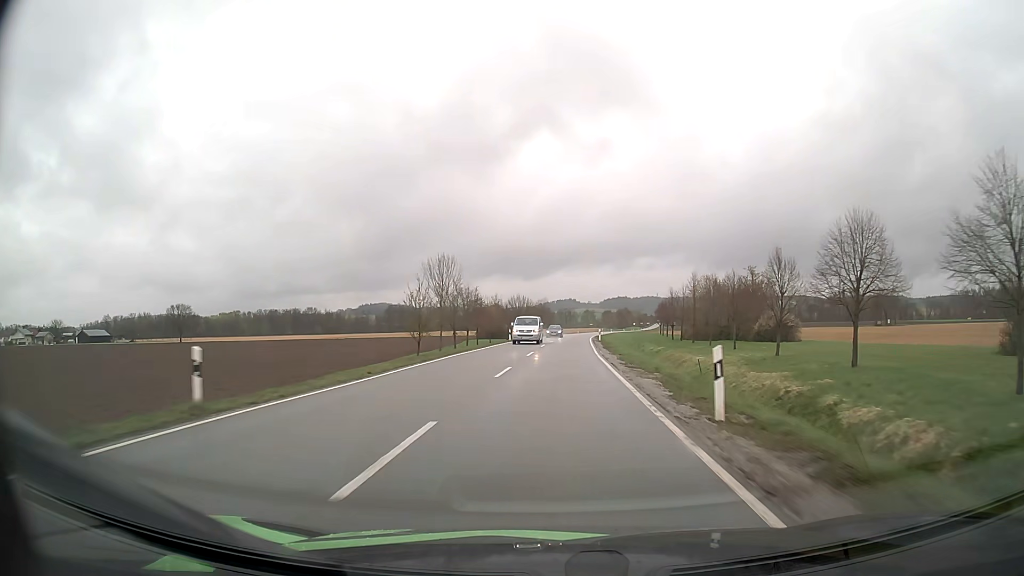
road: tertiary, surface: asphalt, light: Day
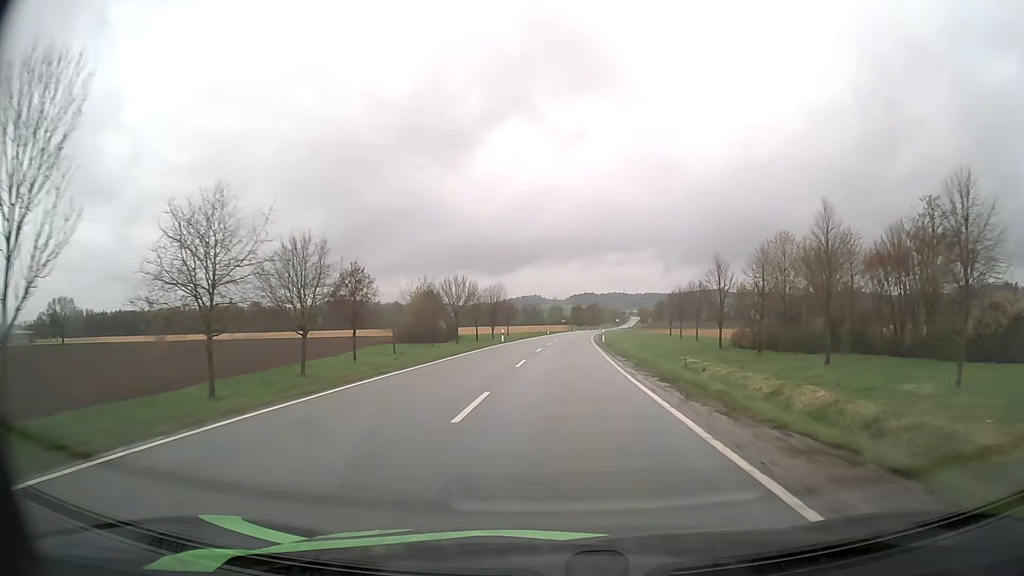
(+1.8, +56.9) m; +3°
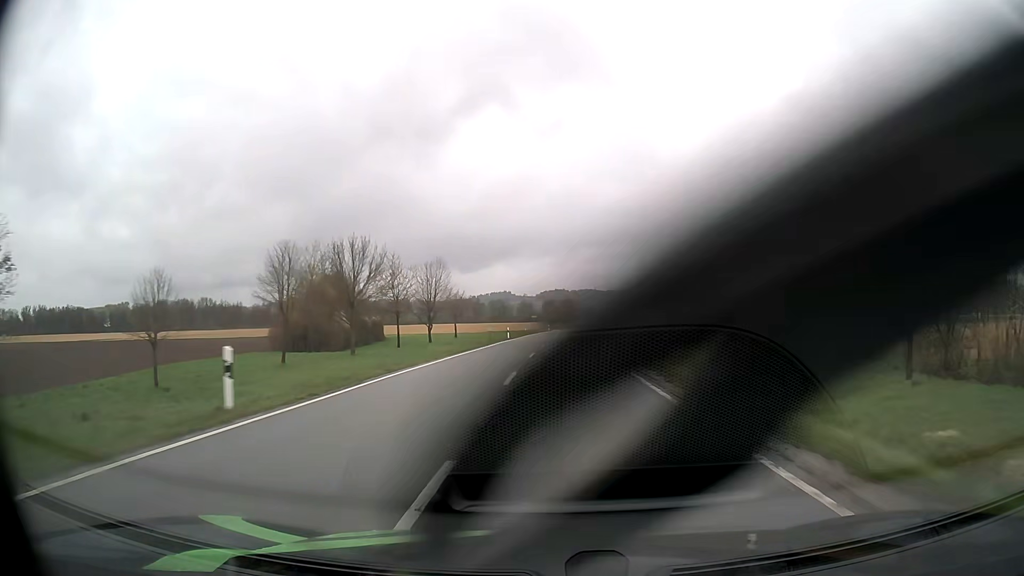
(+0.9, +43.2) m; +2°
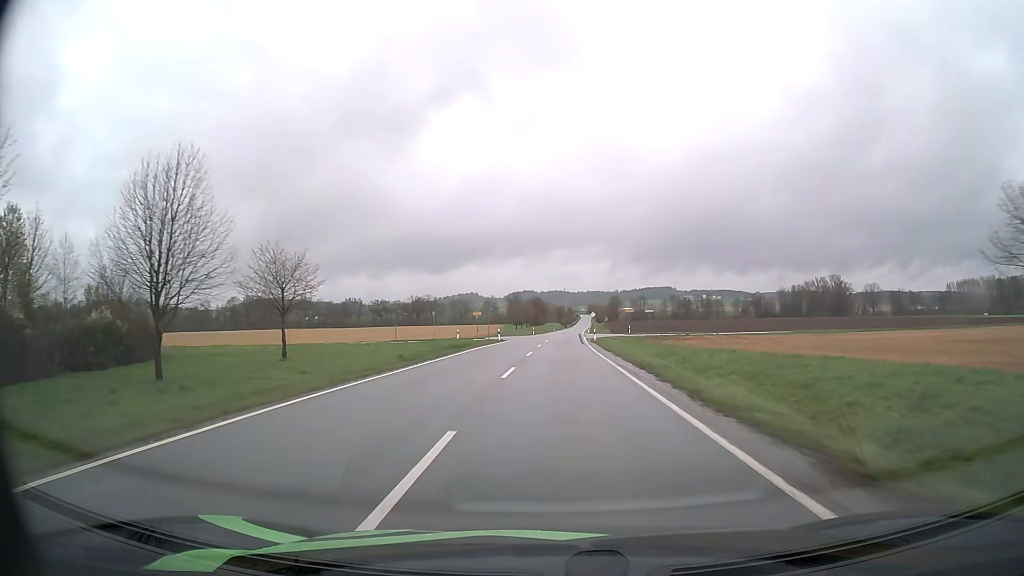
(+1.7, +59.5) m; +3°
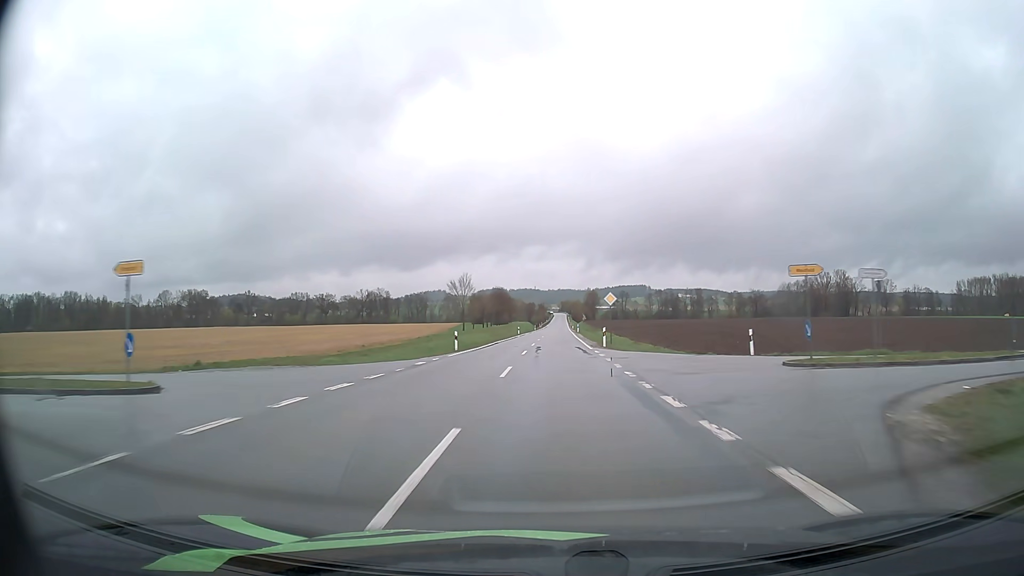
(+1.1, +60.7) m; +2°
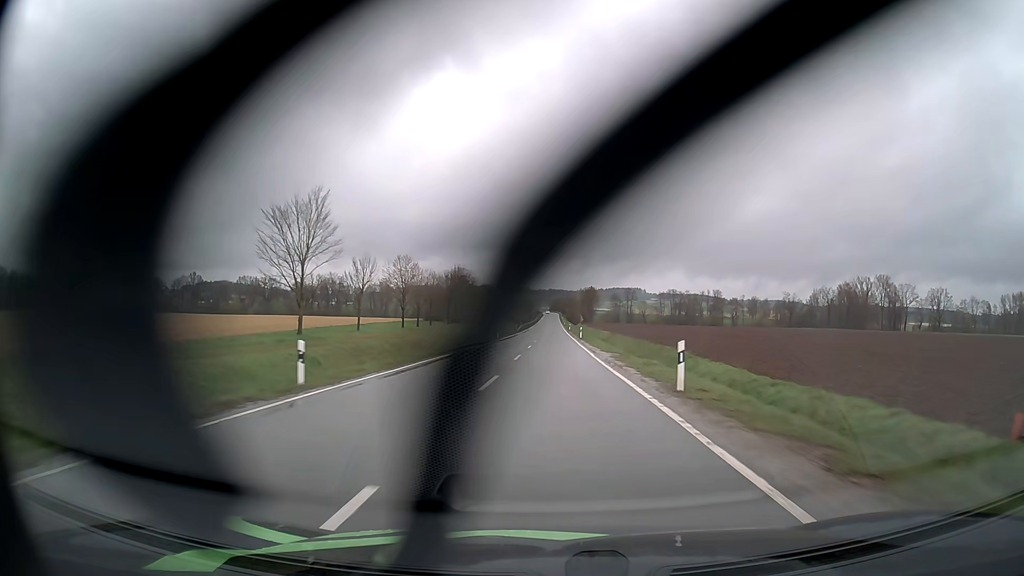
(+1.1, +76.2) m; +1°
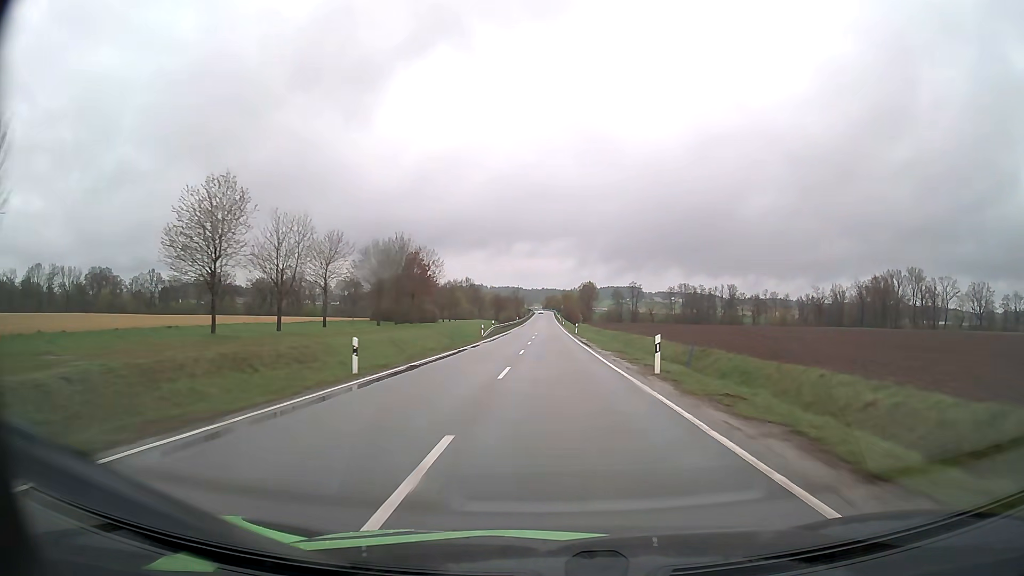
(+0.2, +46.4) m; +1°
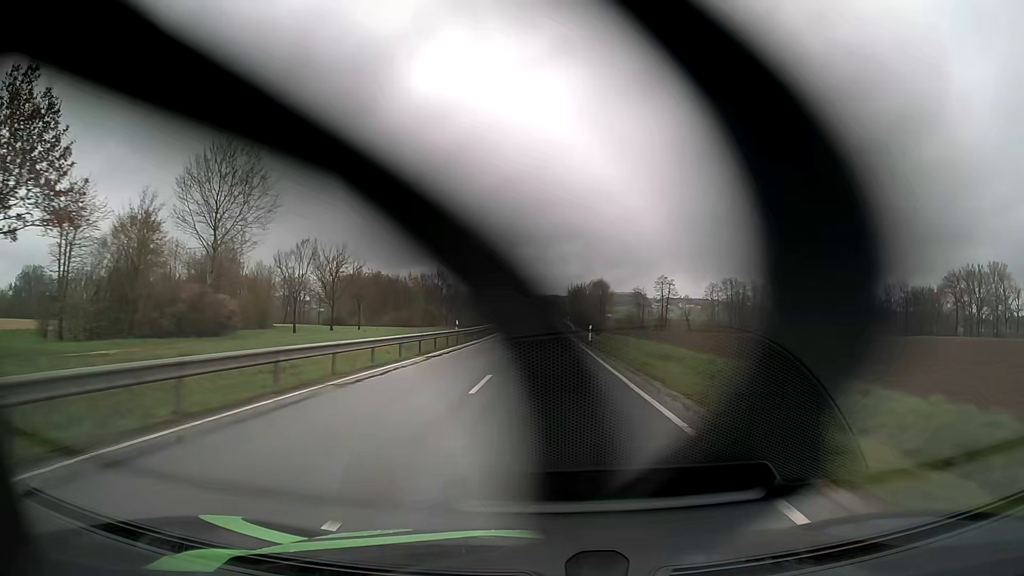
(+0.2, +76.7) m; 0°
(0, +10) (0, +20) (0, +30) (0, +40) (0, +50) (0, +60) (0, +70) (0, +80) (0, +90) (0, +100) m
